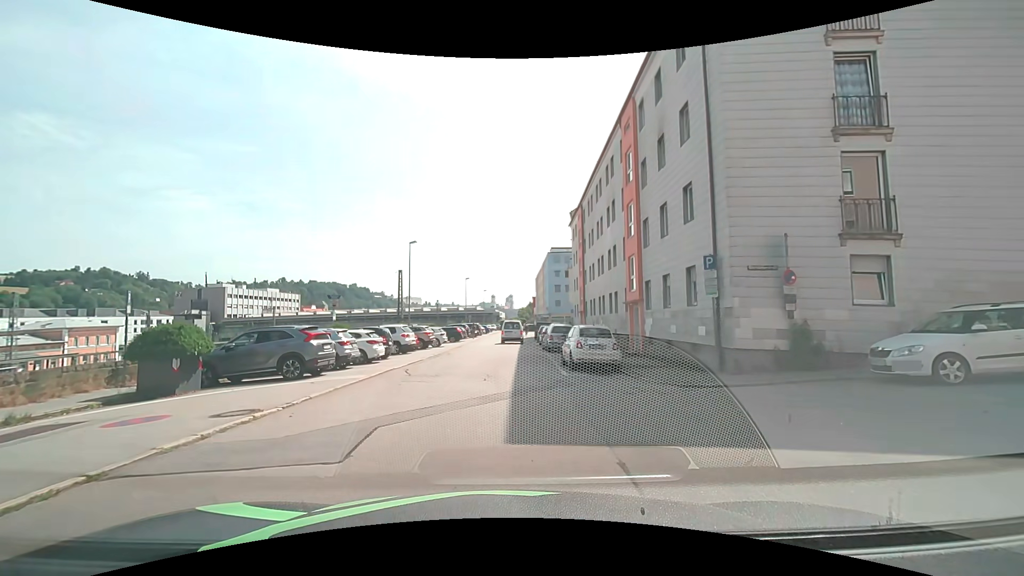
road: residential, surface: asphalt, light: Day
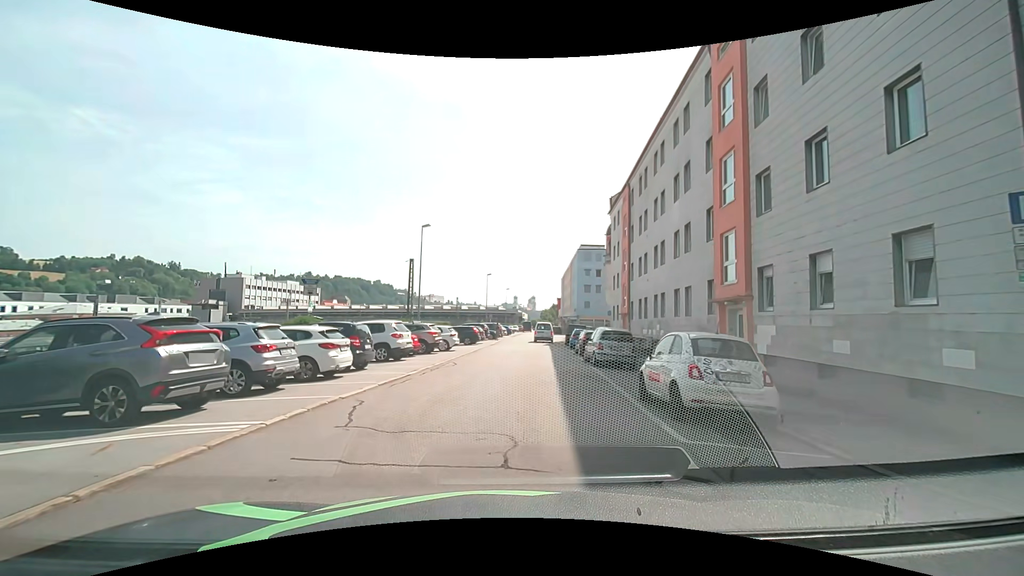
(-0.5, +8.1) m; -4°
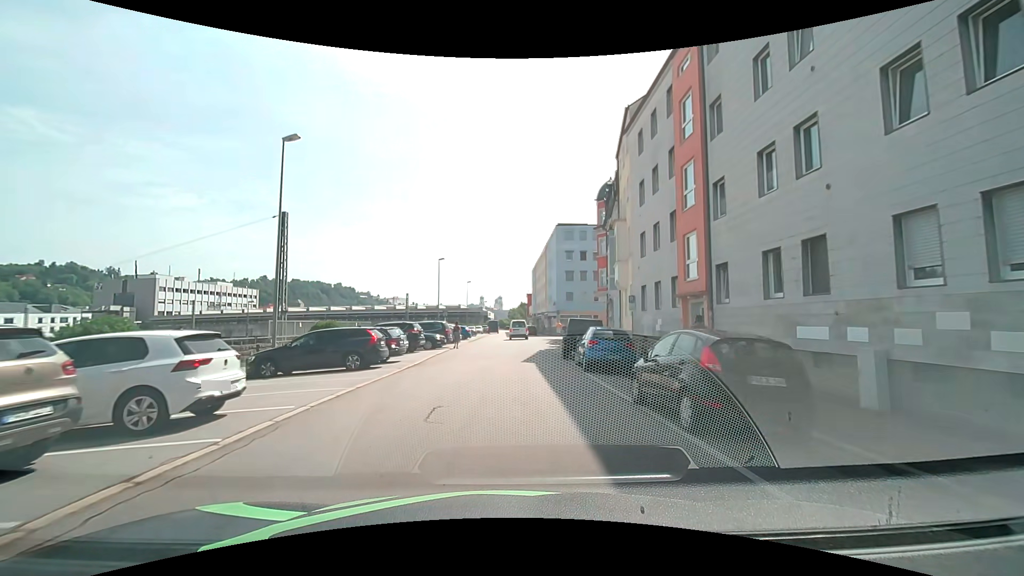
(+1.0, +20.9) m; +4°
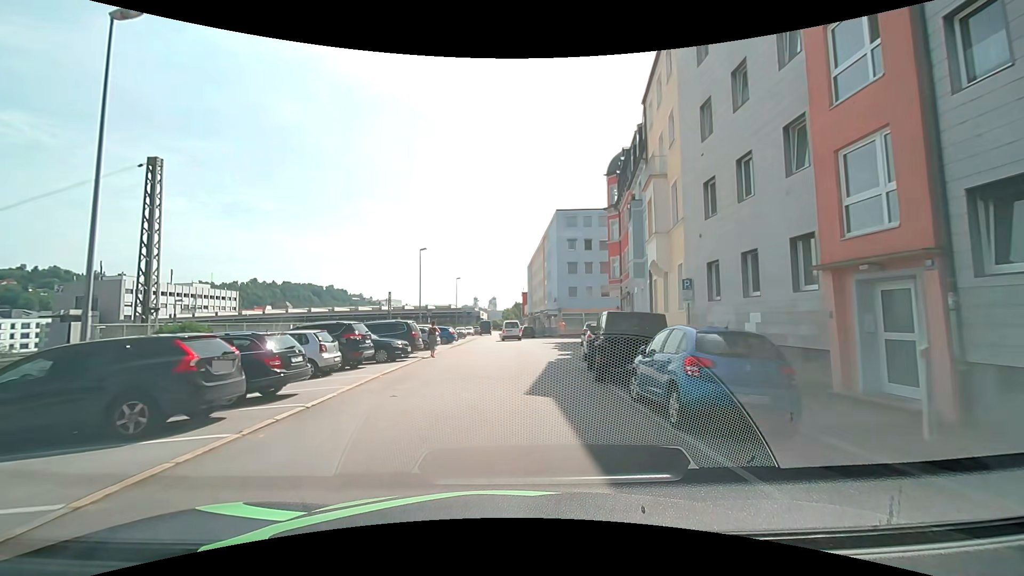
(+0.1, +9.5) m; +1°
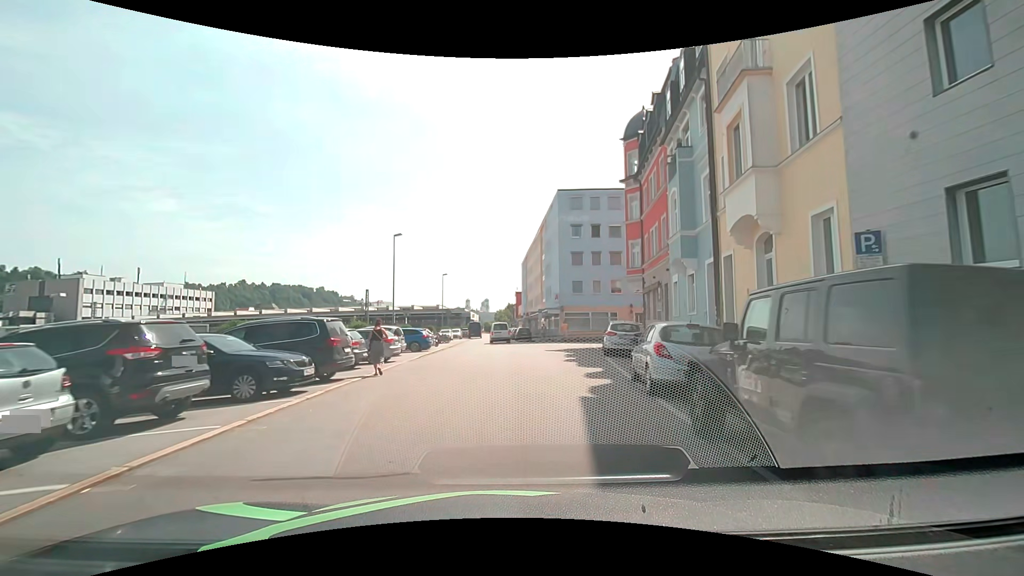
(0.0, +9.6) m; 0°
